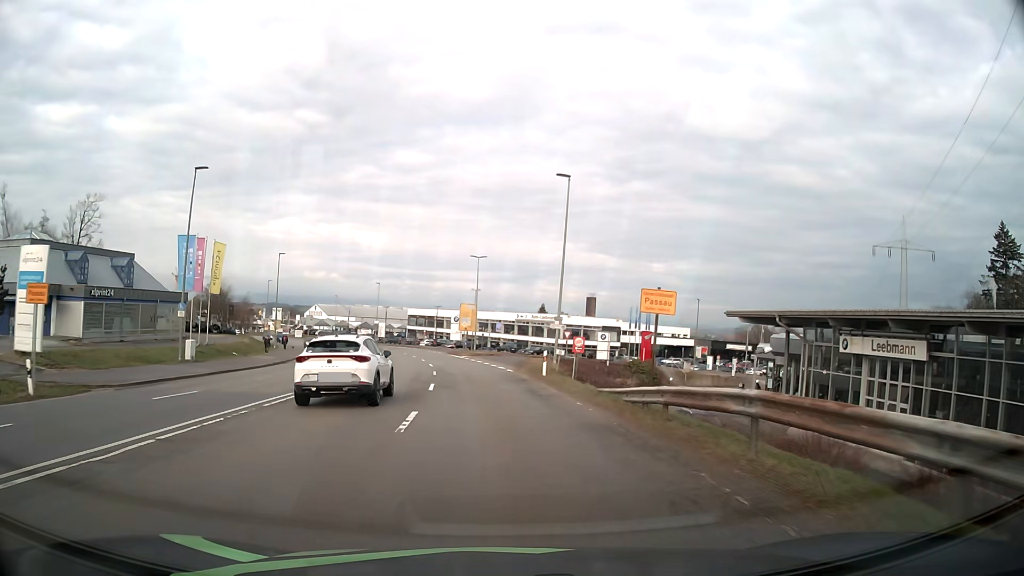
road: secondary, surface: asphalt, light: Day
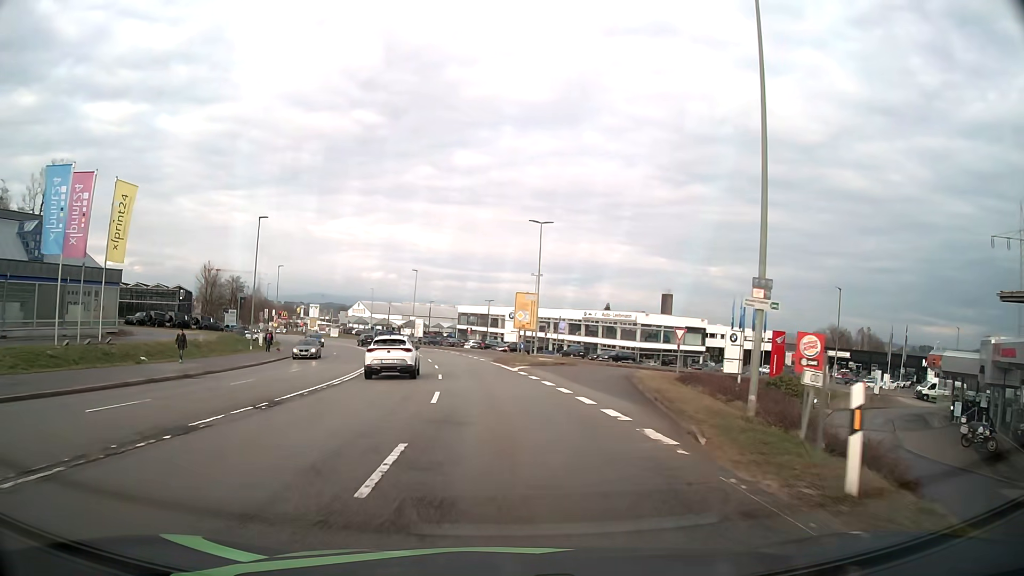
(-1.0, +22.1) m; -5°
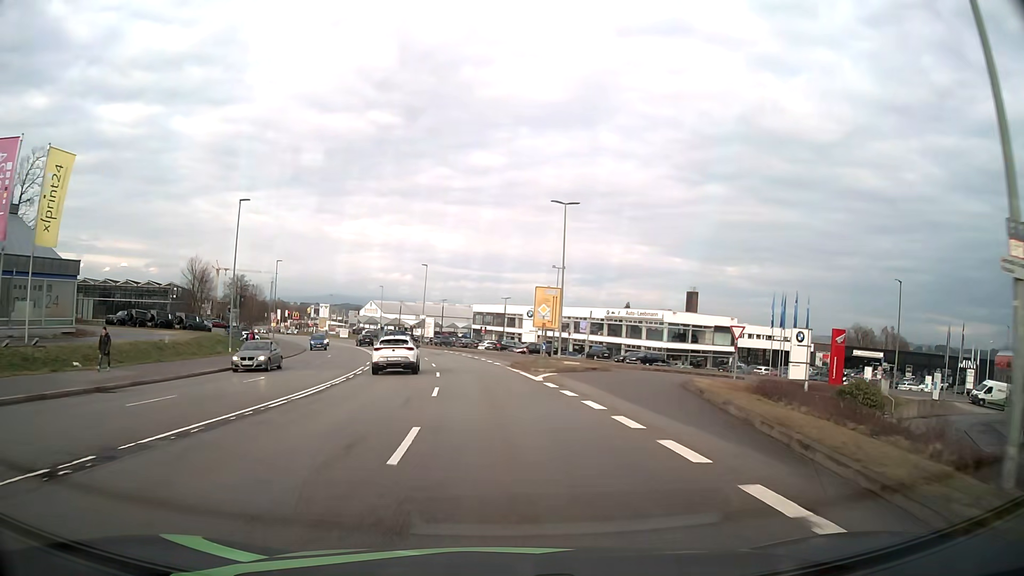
(-0.1, +7.3) m; -1°
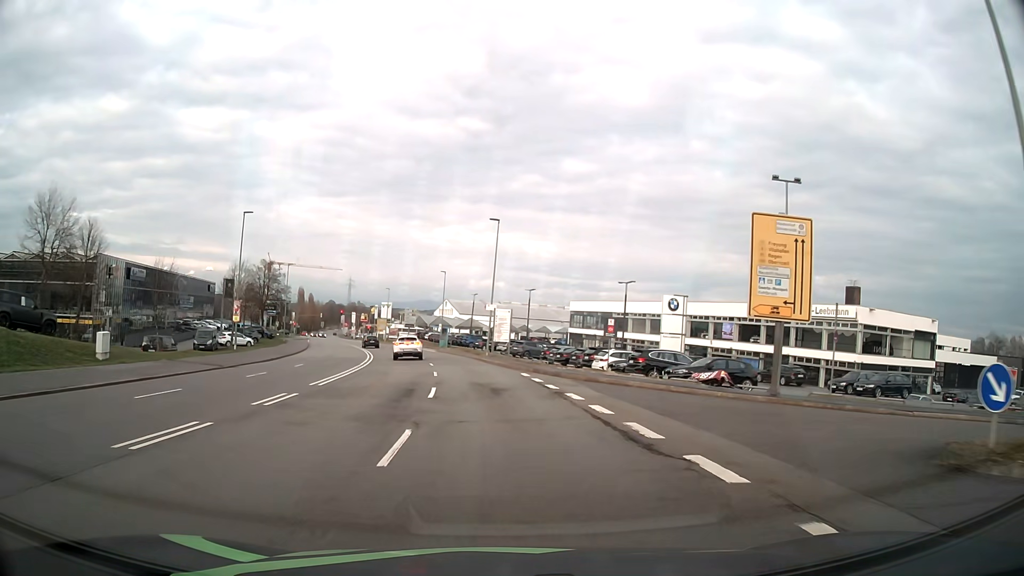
(-2.5, +36.0) m; -8°
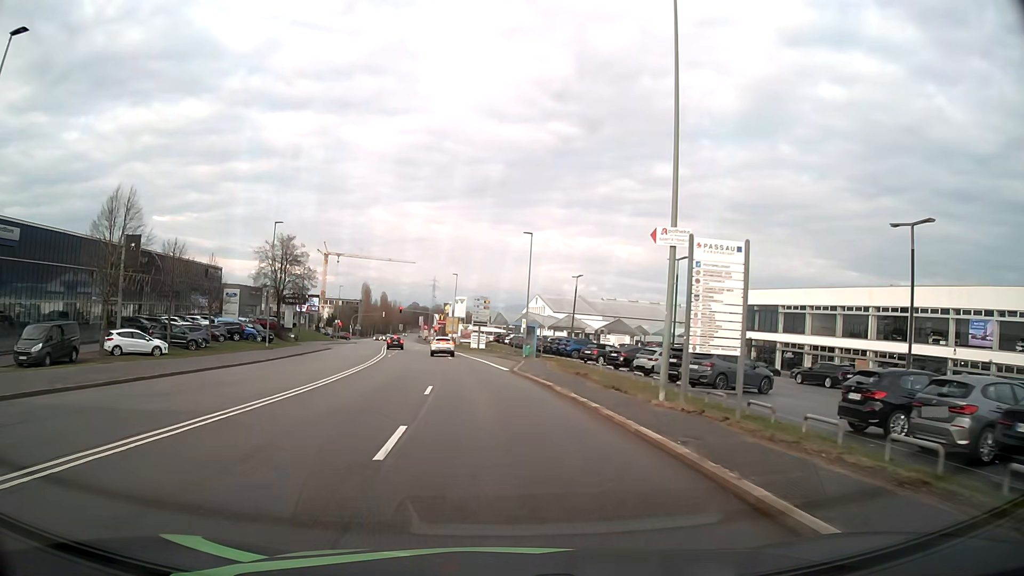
(-2.4, +35.6) m; -8°
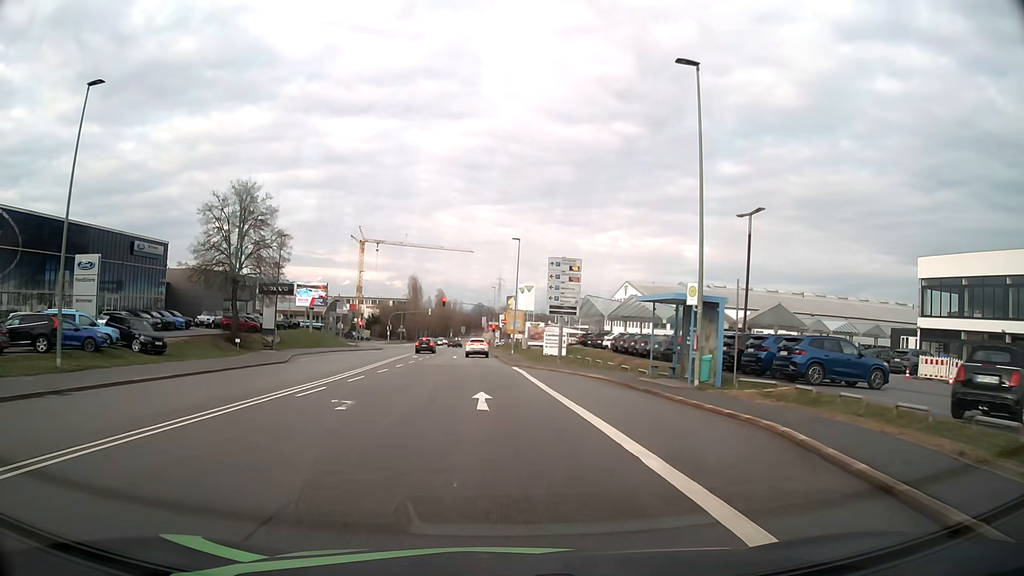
(-1.8, +34.8) m; -6°
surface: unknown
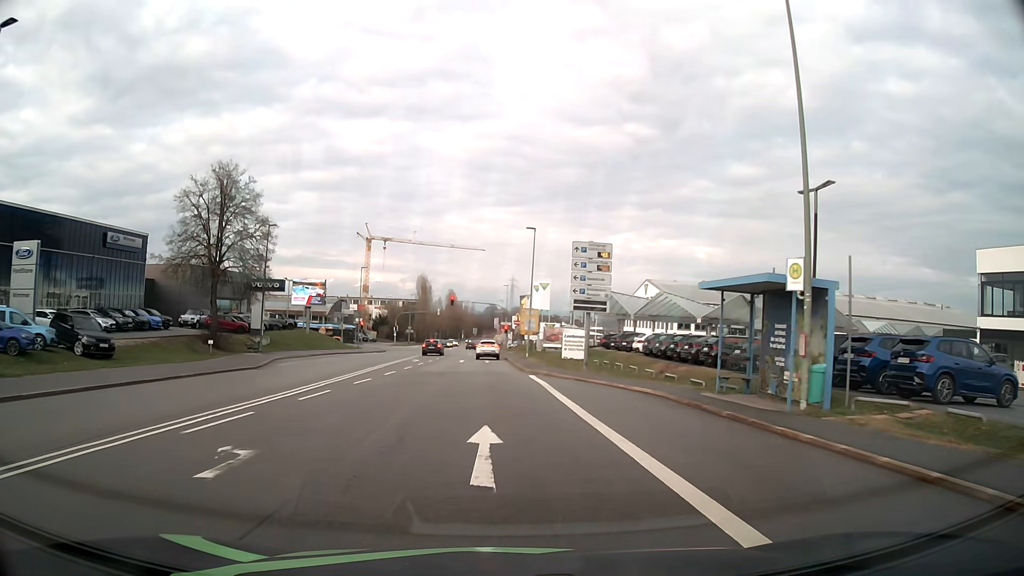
(0.0, +6.7) m; -1°
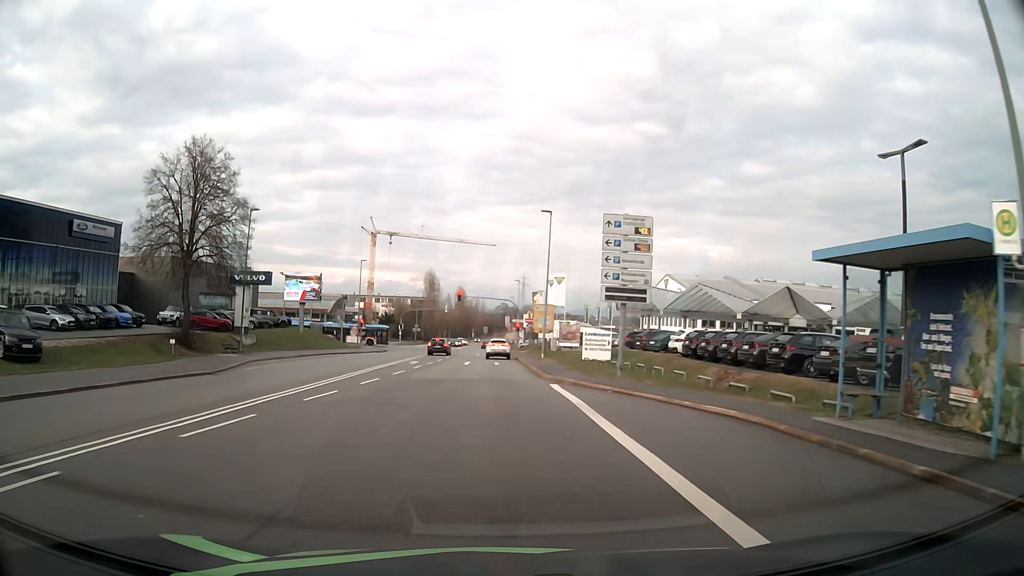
(0.0, +6.5) m; -1°
(0, +10) (0, +20) (0, +30) (-1, +40) (-1, +50) (-1, +60) (-1, +70) (-1, +80) (-1, +90) (-1, +100) m
